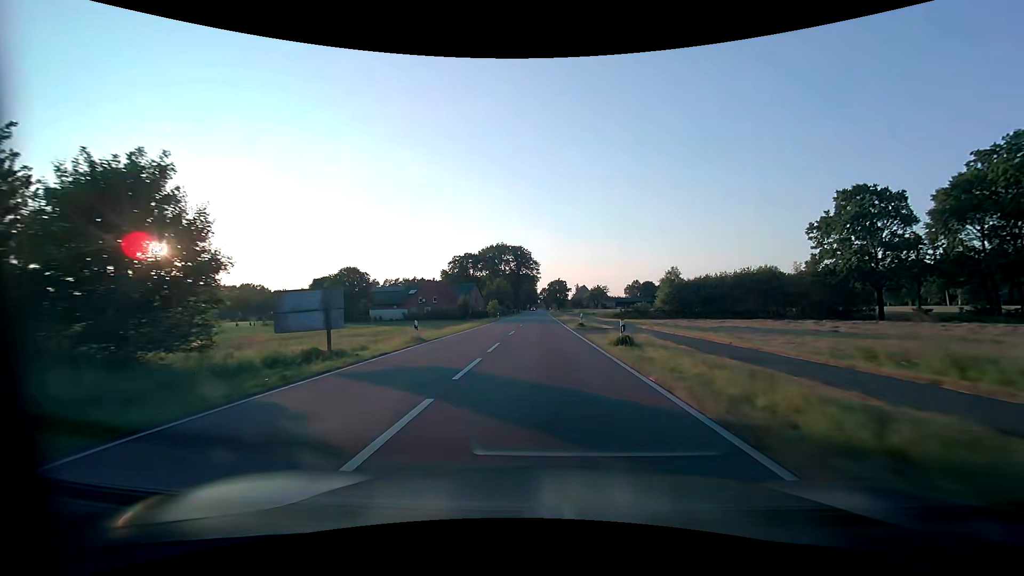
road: tertiary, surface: asphalt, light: Day
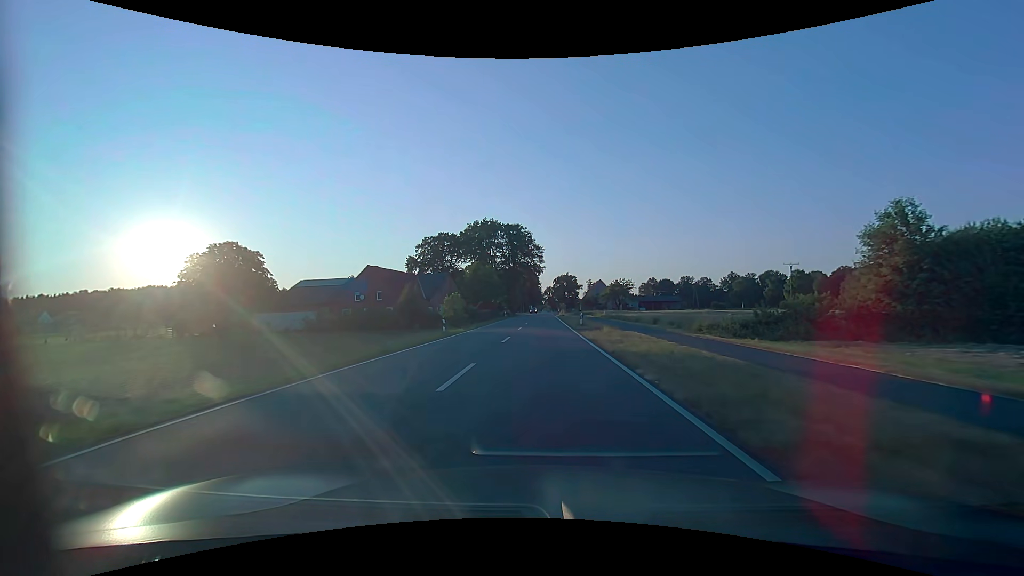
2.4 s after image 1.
(-0.3, +42.9) m; -1°
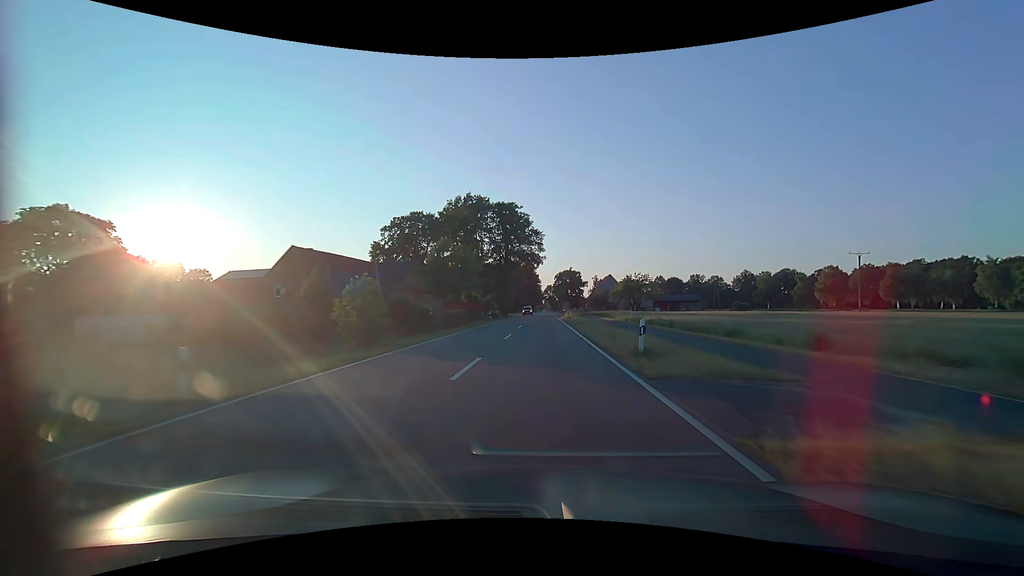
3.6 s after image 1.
(0.0, +23.1) m; 0°
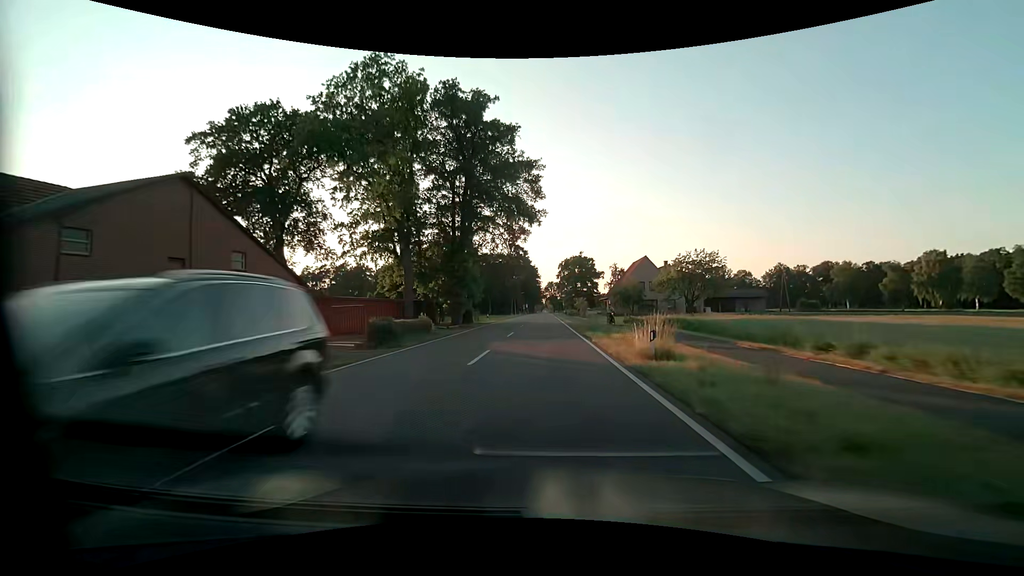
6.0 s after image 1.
(0.0, +46.2) m; 0°
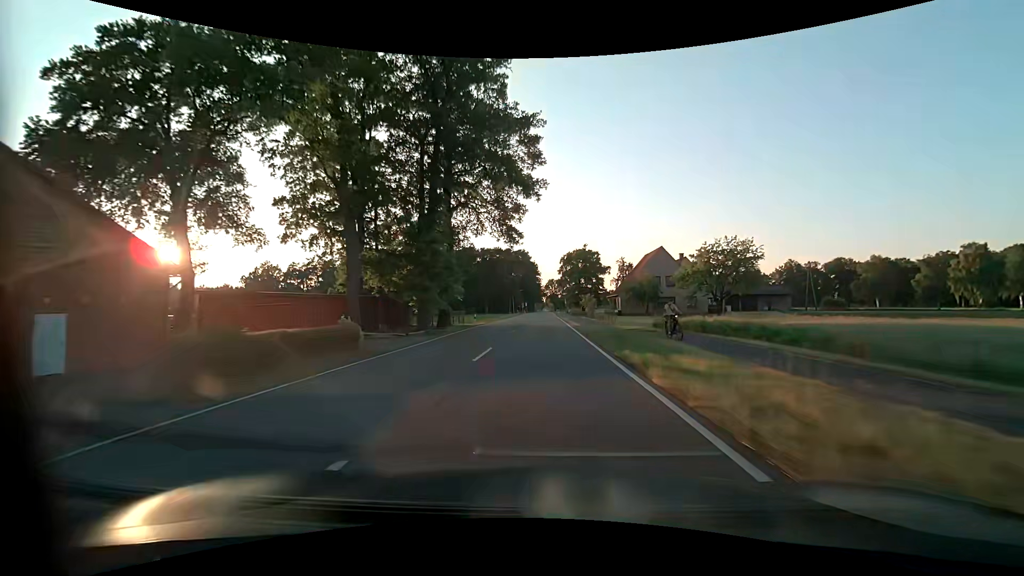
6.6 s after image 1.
(0.0, +11.4) m; 0°
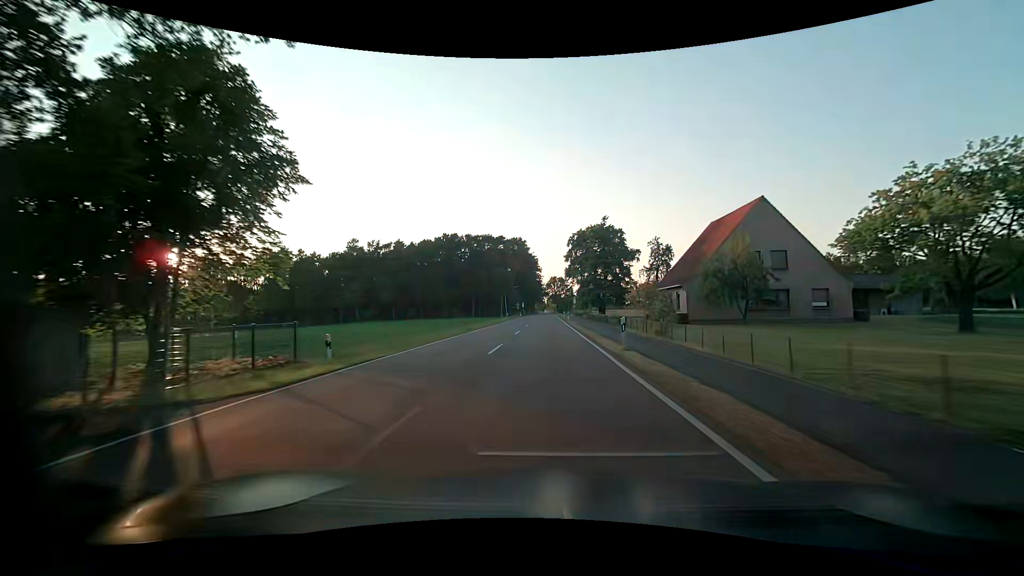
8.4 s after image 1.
(-0.1, +34.1) m; 0°
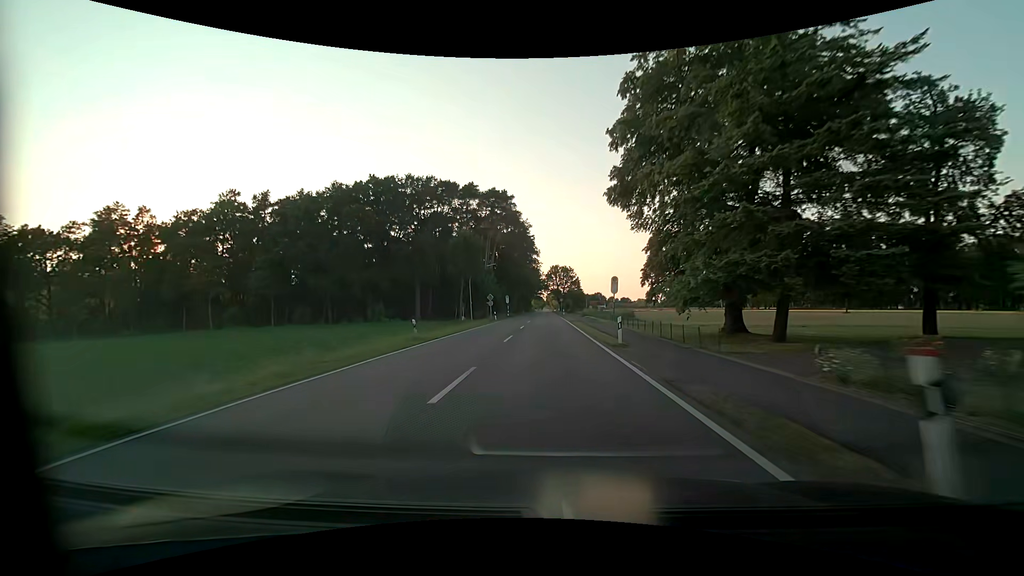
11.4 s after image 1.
(-0.2, +56.7) m; 0°
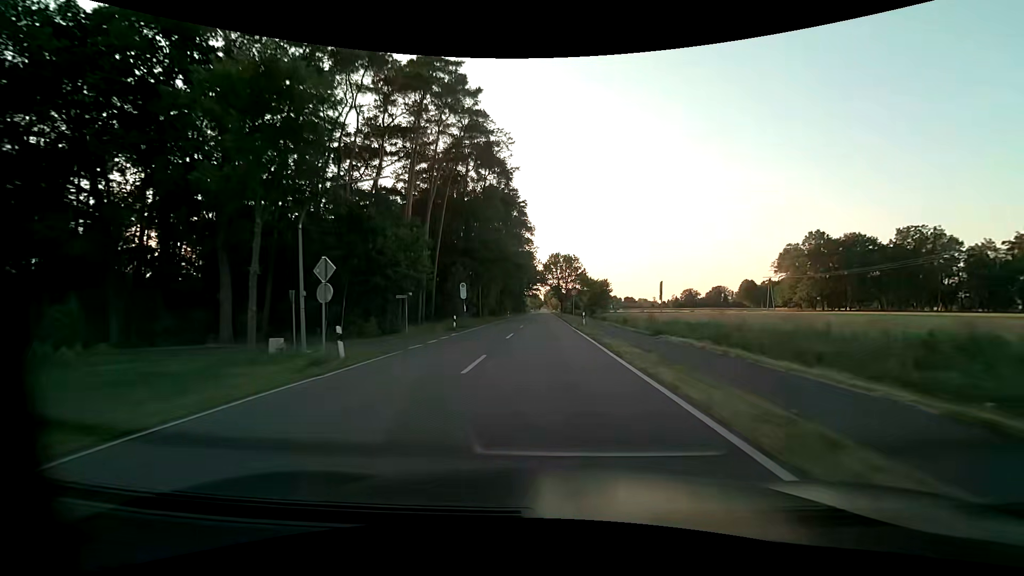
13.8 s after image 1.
(+0.1, +45.3) m; 0°
(0, +10) (0, +20) (0, +30) (0, +40) (0, +50) (0, +60) (0, +70) (0, +80) (0, +90) (0, +100) m
